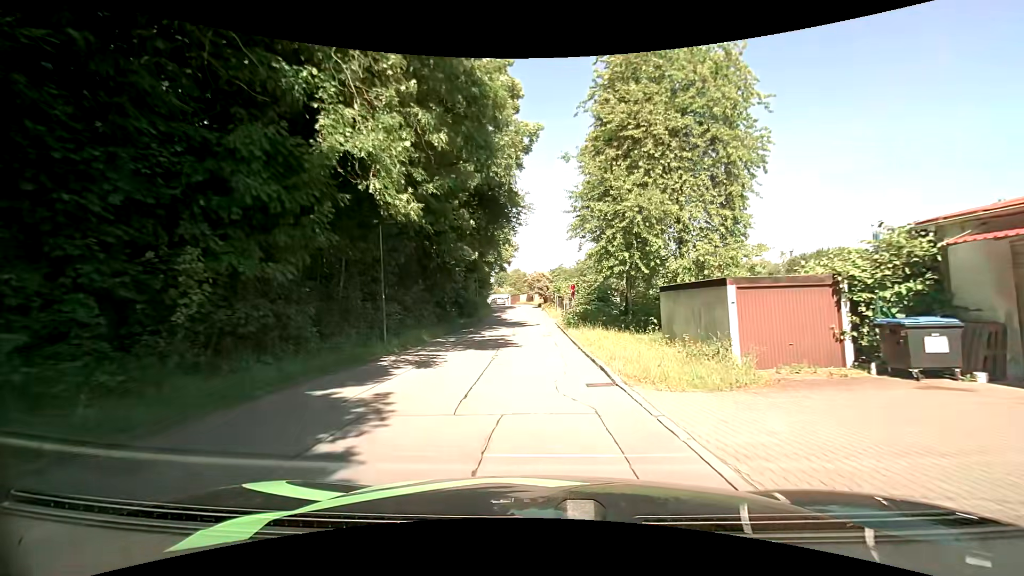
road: residential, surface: asphalt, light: Day
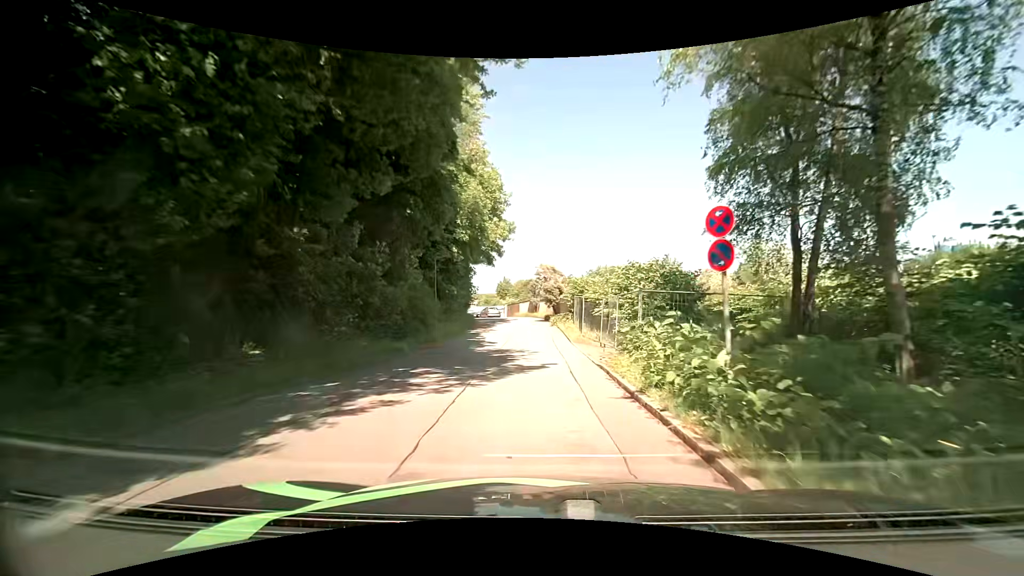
(-0.3, +23.3) m; -1°
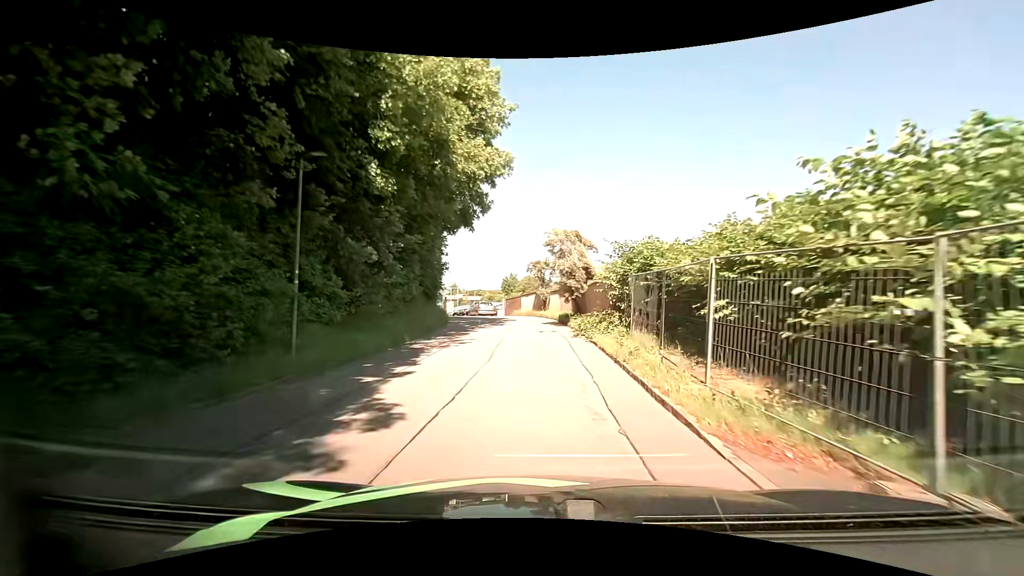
(-0.2, +17.1) m; 0°
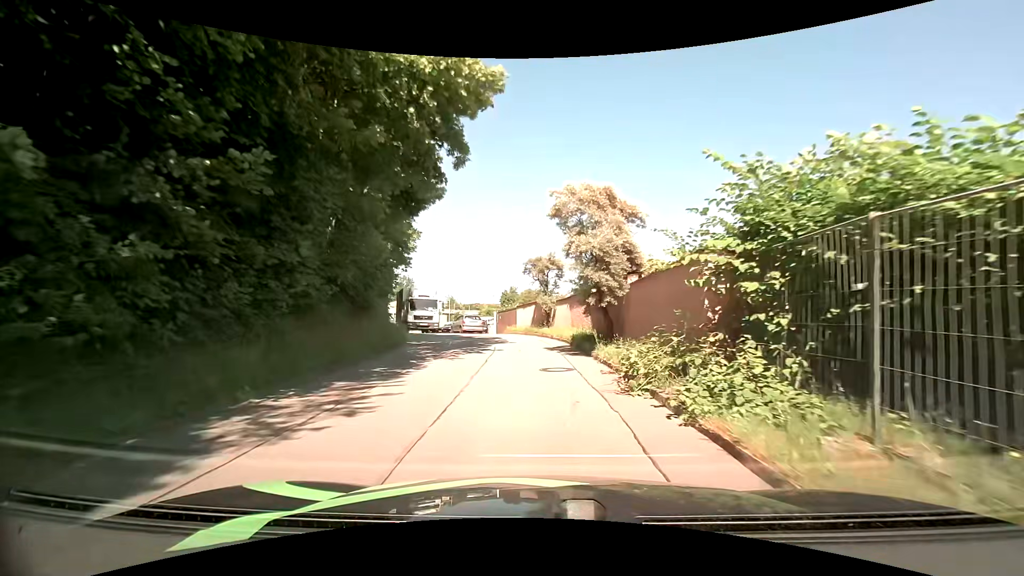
(-0.1, +10.1) m; -1°
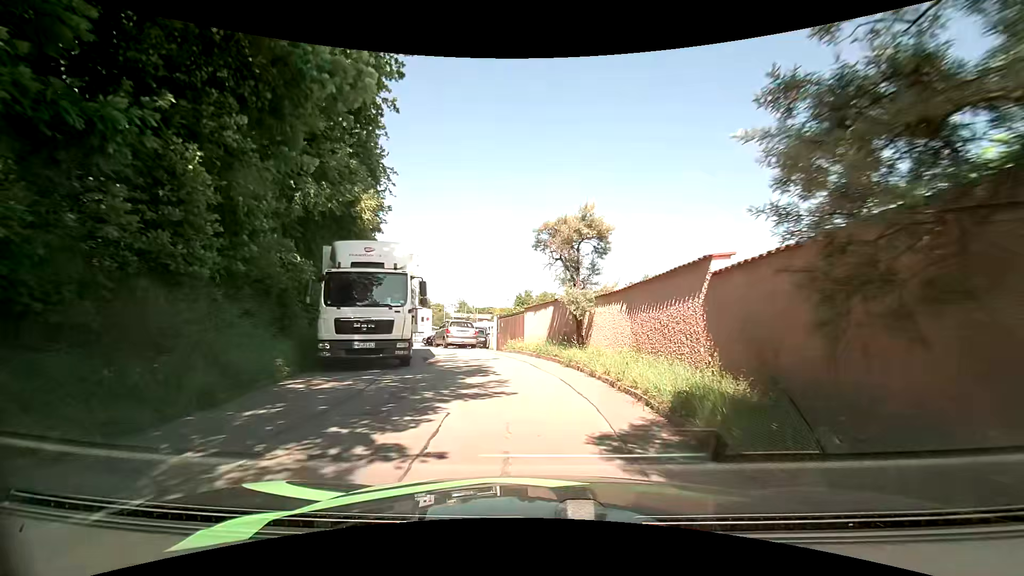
(-0.1, +11.4) m; -2°
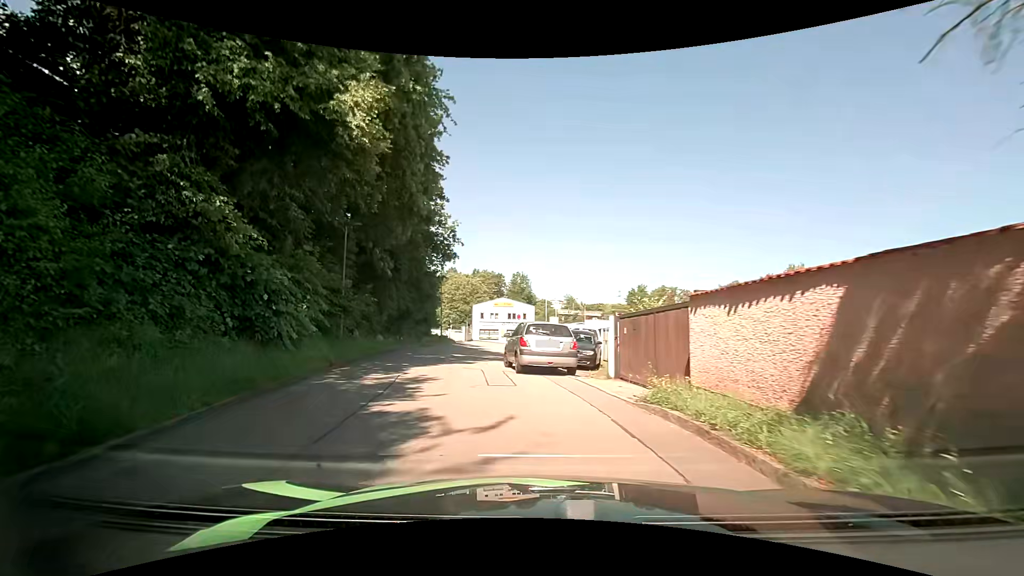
(-0.7, +11.9) m; -14°
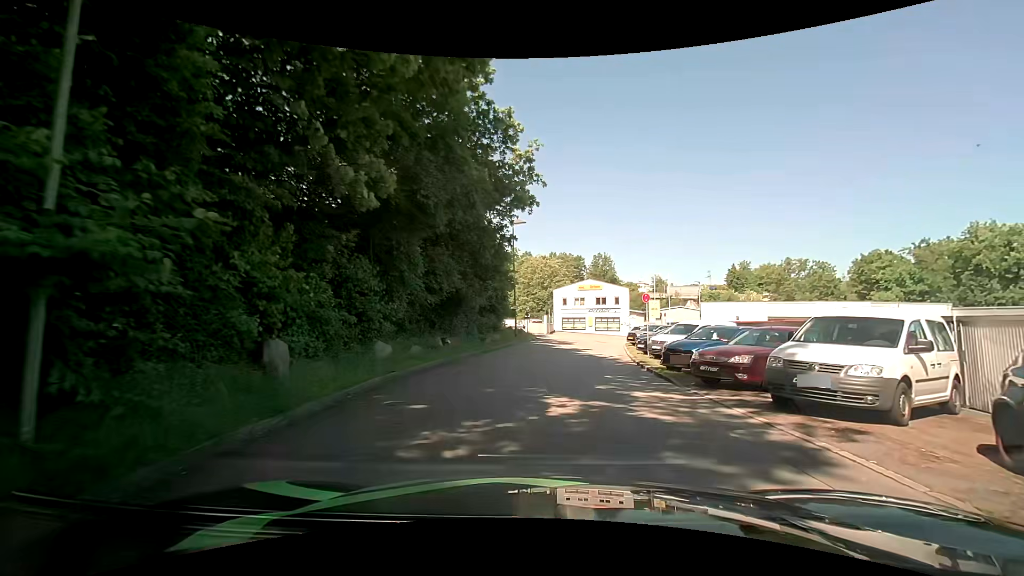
(-2.0, +15.7) m; -6°
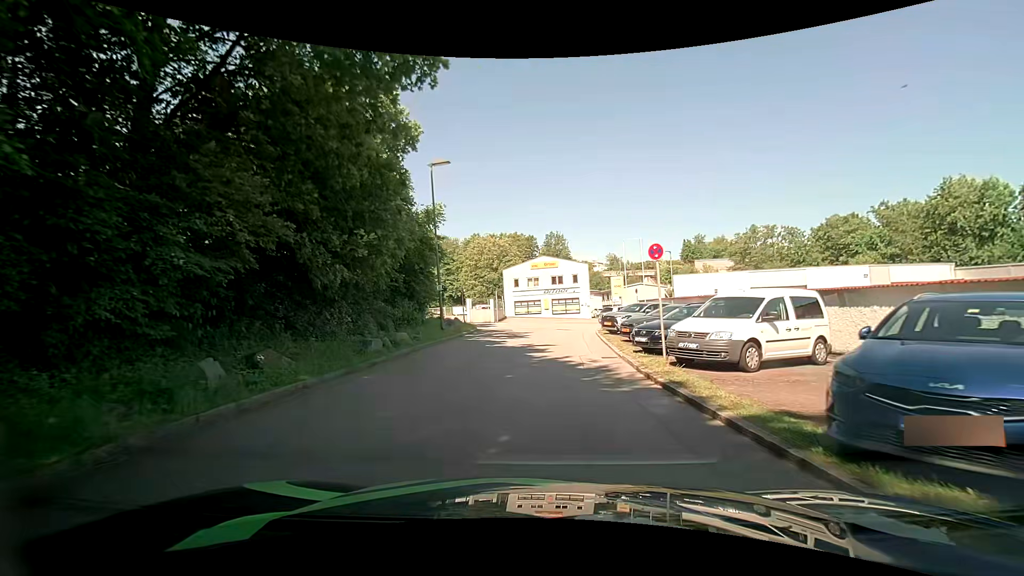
(+0.6, +11.0) m; +6°
